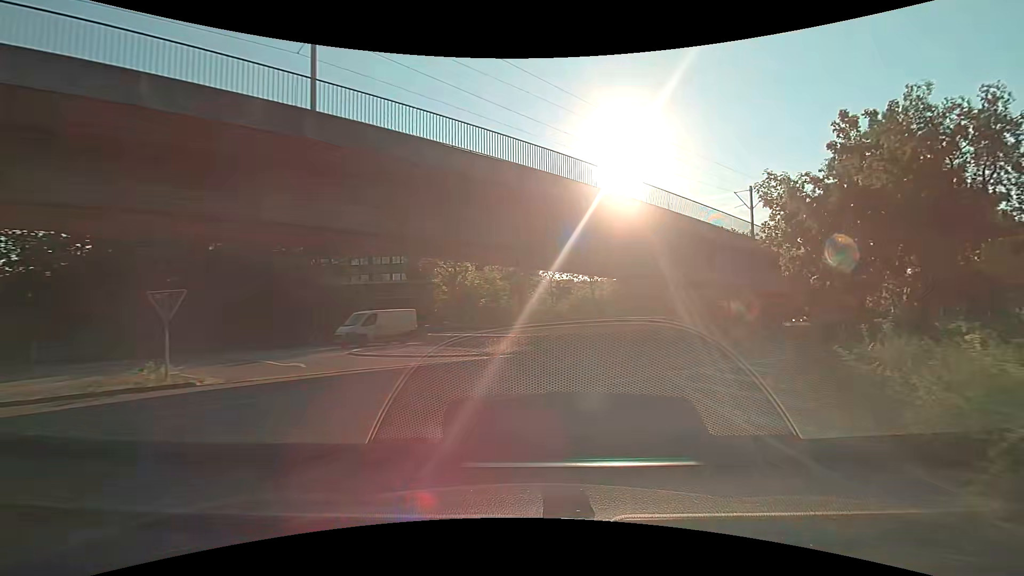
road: secondary_link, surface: asphalt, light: Day
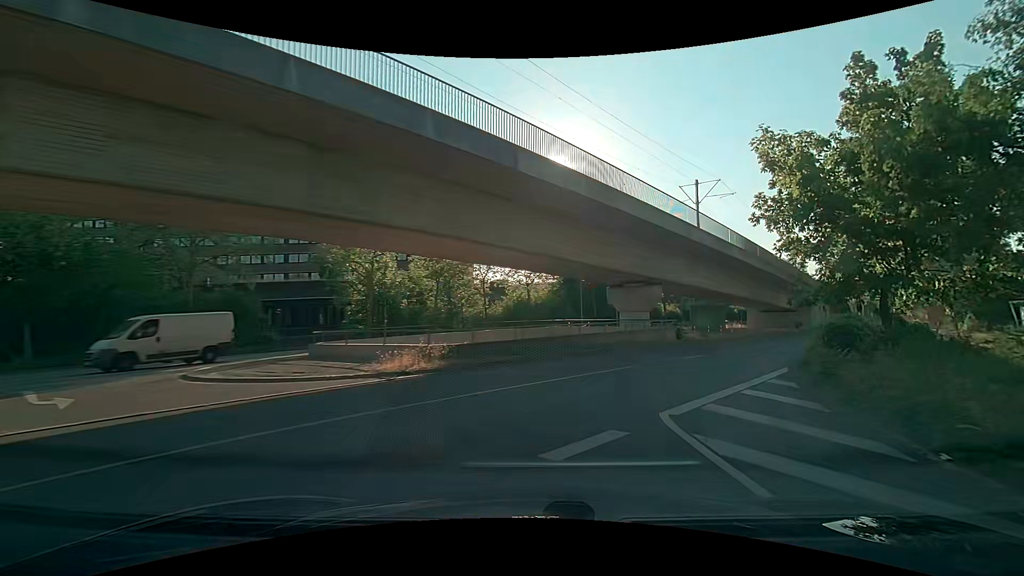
(+0.3, +5.2) m; +6°
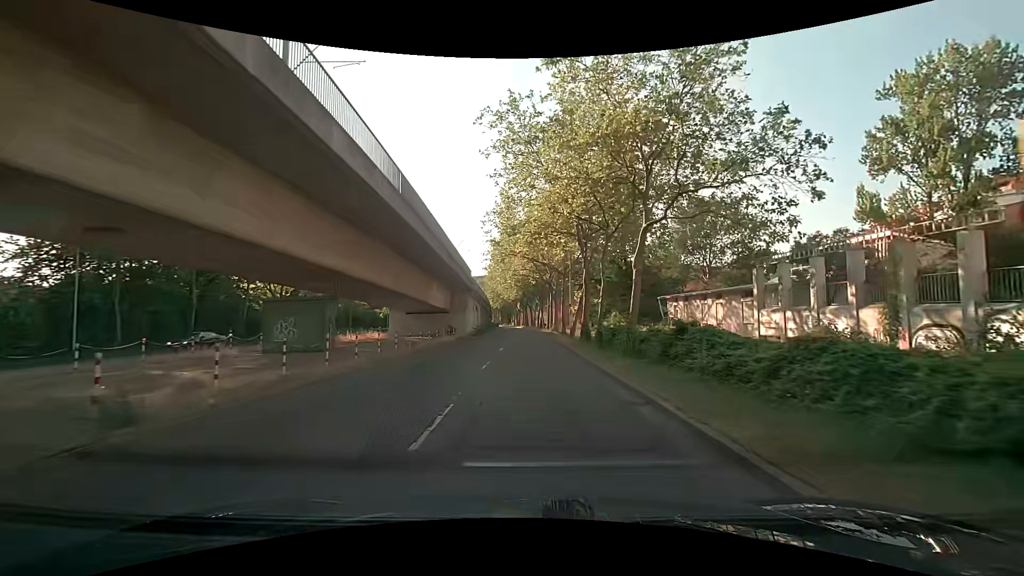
(+10.7, +22.8) m; +41°
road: tertiary
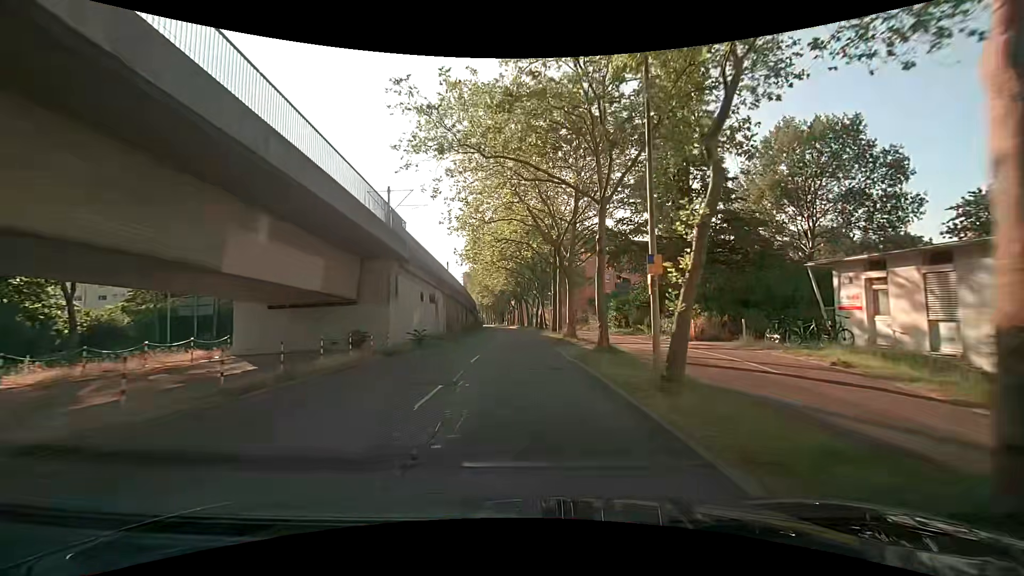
(0.0, +25.1) m; -1°
(0, +10) (0, +20) (0, +30) (0, +40) (-1, +50) (-1, +60) (-2, +70) (-2, +80) (-3, +90) (-4, +100) m
